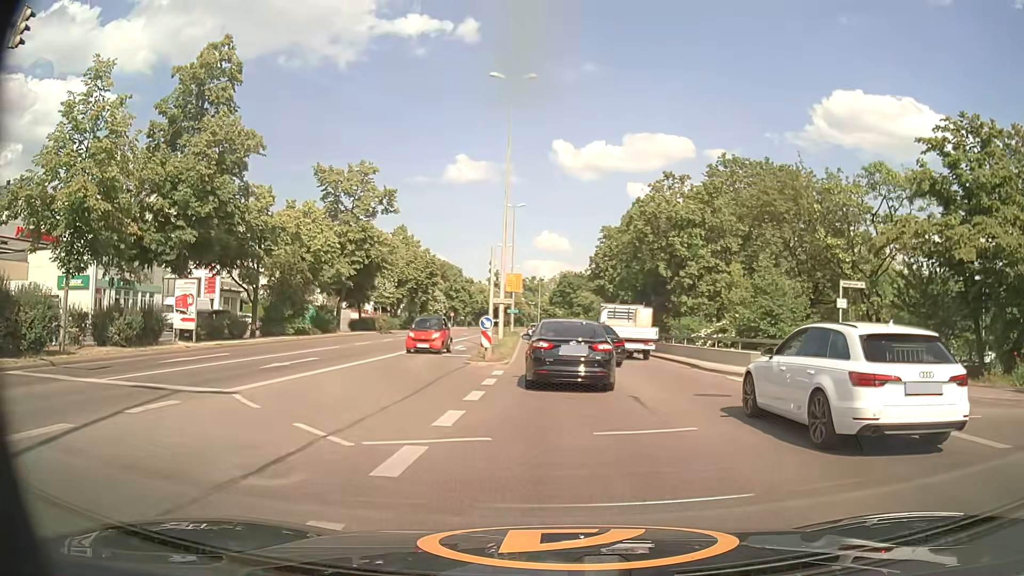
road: primary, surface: asphalt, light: Day
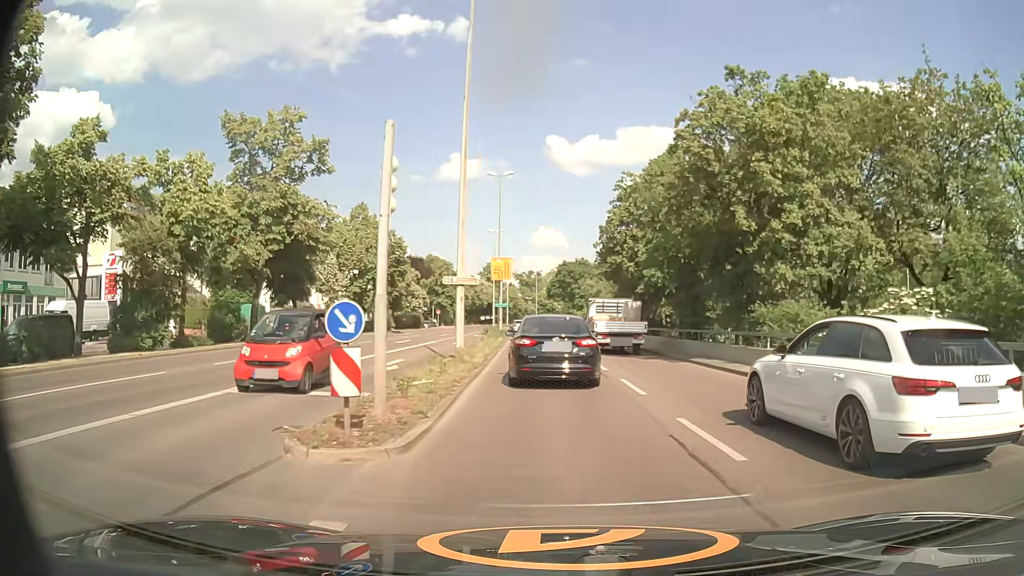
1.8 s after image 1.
(-0.3, +14.9) m; -1°
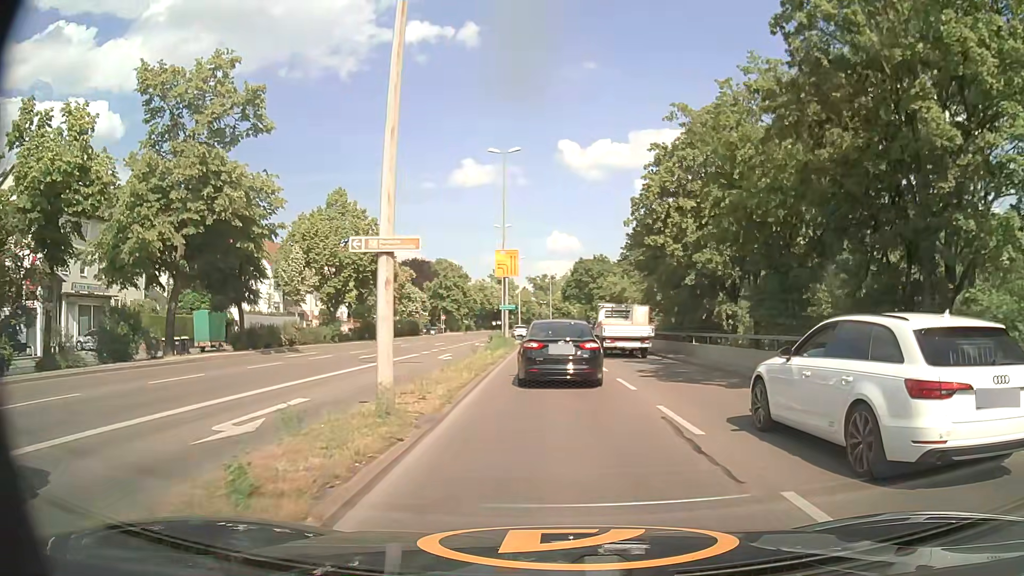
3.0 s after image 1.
(-0.1, +10.2) m; -1°
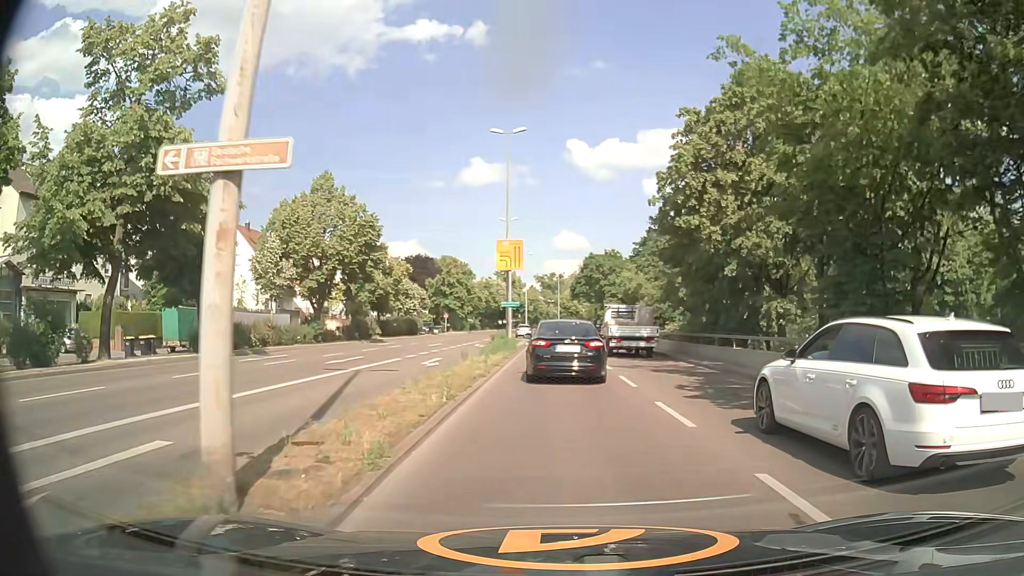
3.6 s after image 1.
(0.0, +5.2) m; 0°
